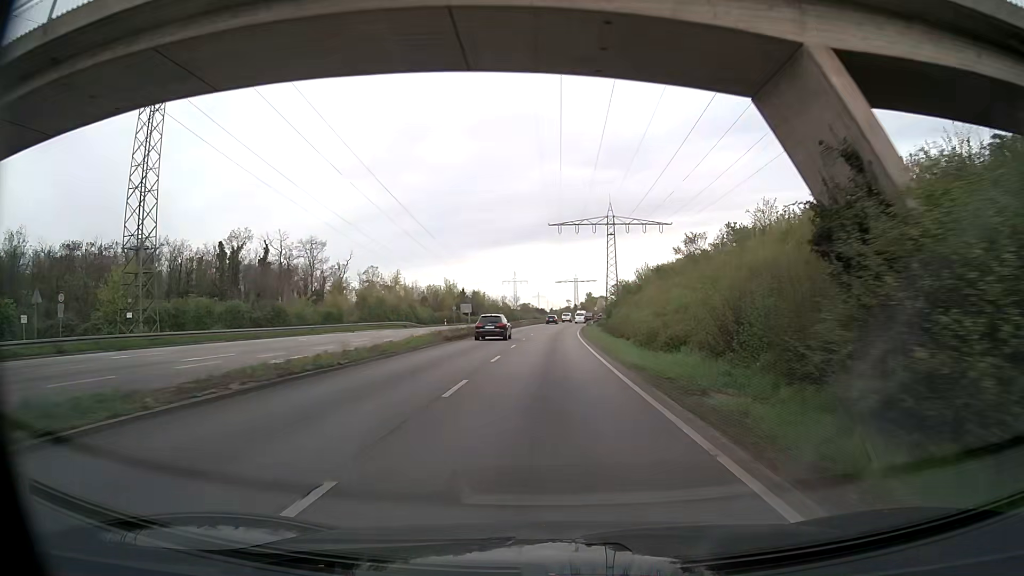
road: trunk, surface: asphalt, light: Day
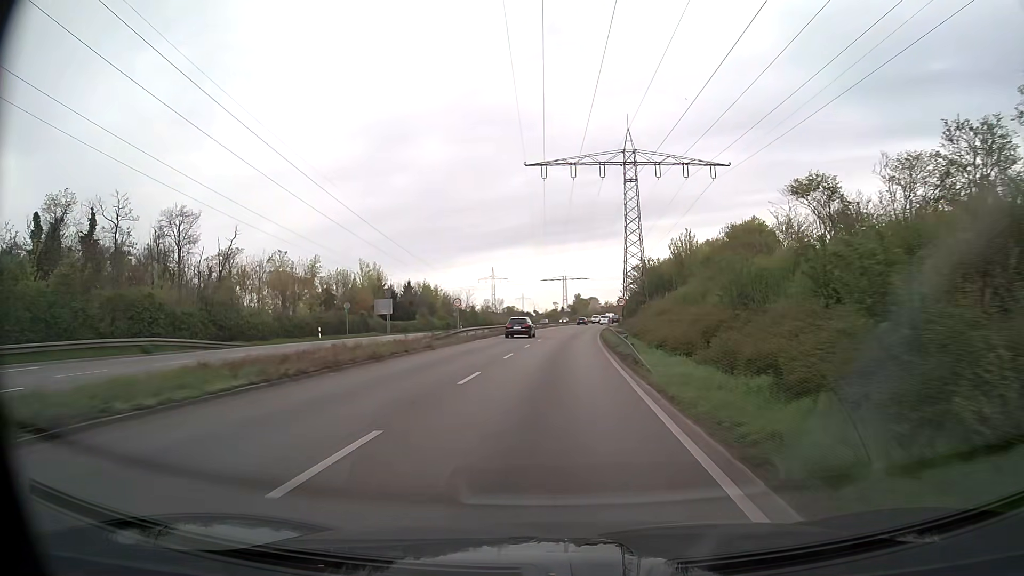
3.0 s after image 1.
(+0.7, +52.6) m; +1°
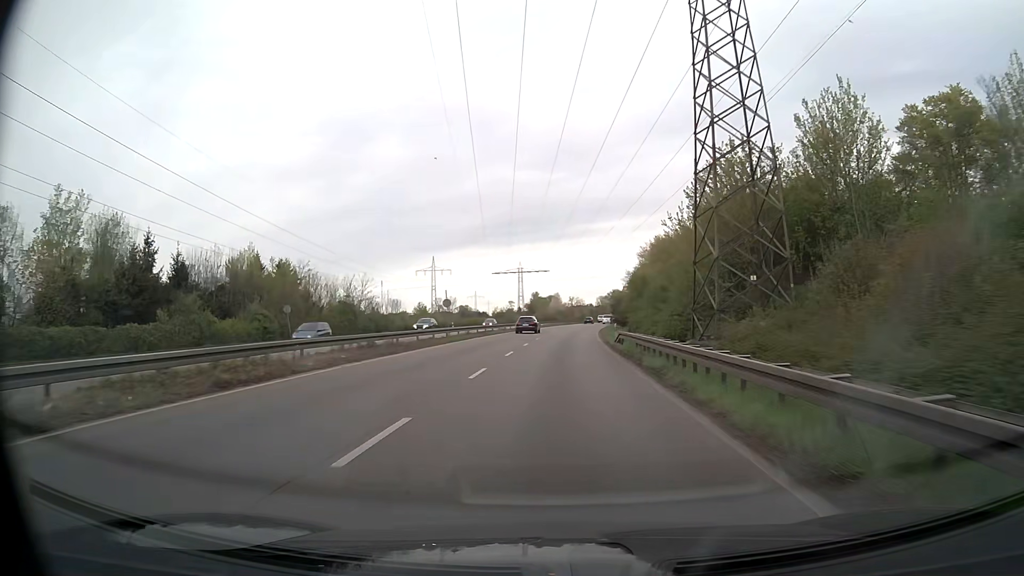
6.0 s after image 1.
(+1.5, +52.9) m; +3°
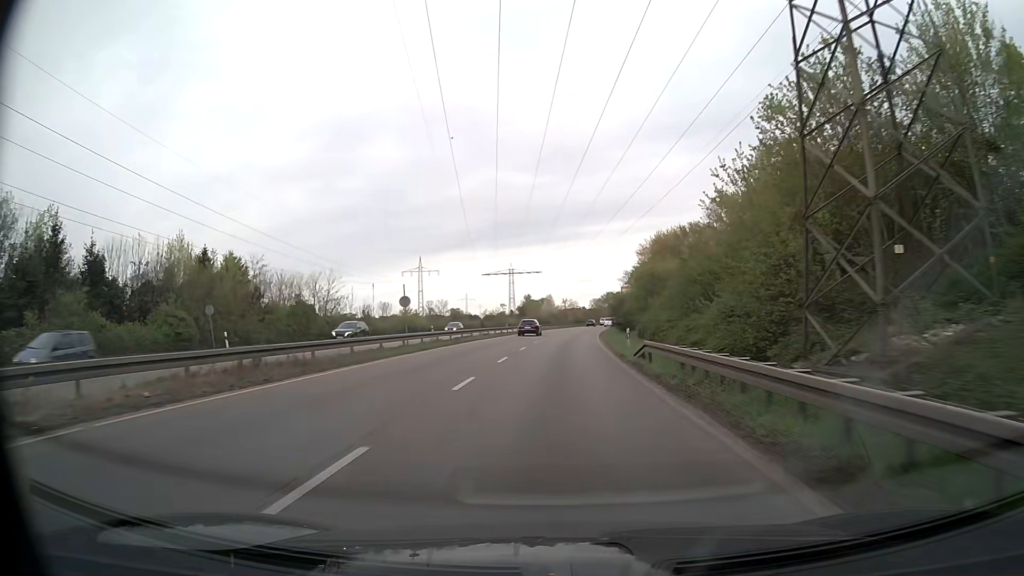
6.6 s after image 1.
(+0.1, +11.1) m; +1°
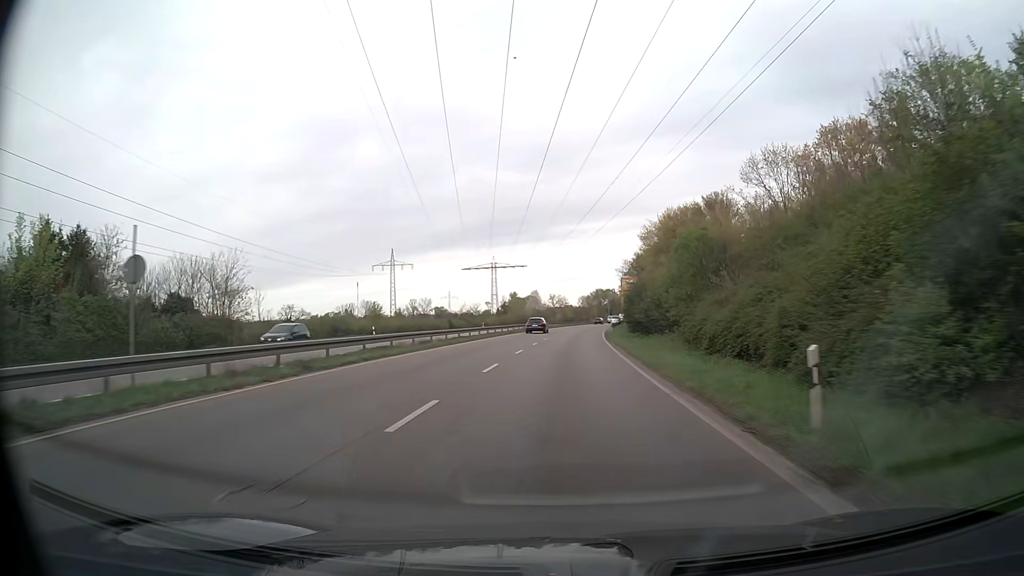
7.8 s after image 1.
(+0.2, +23.4) m; +1°
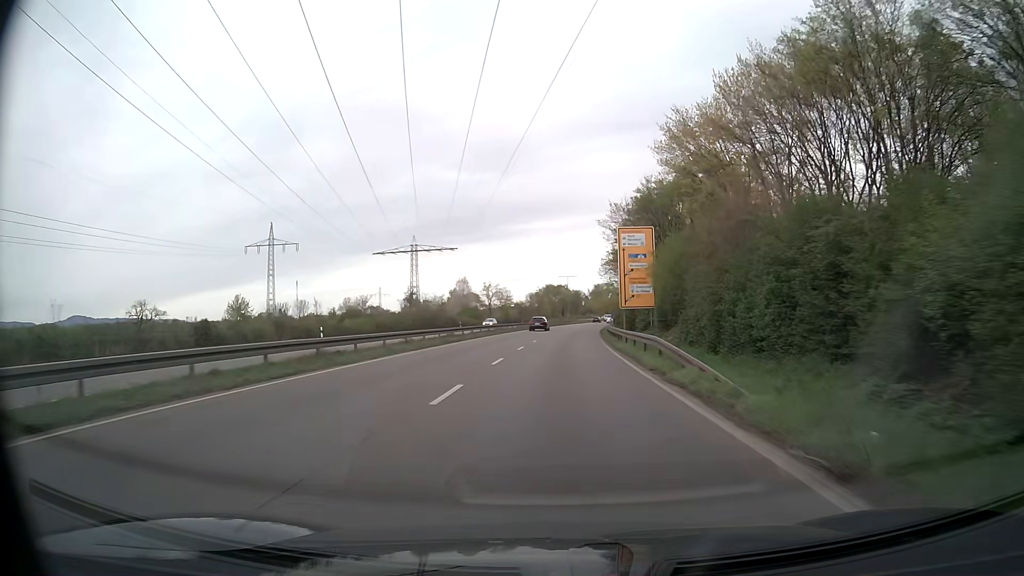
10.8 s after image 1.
(+2.2, +60.6) m; +4°
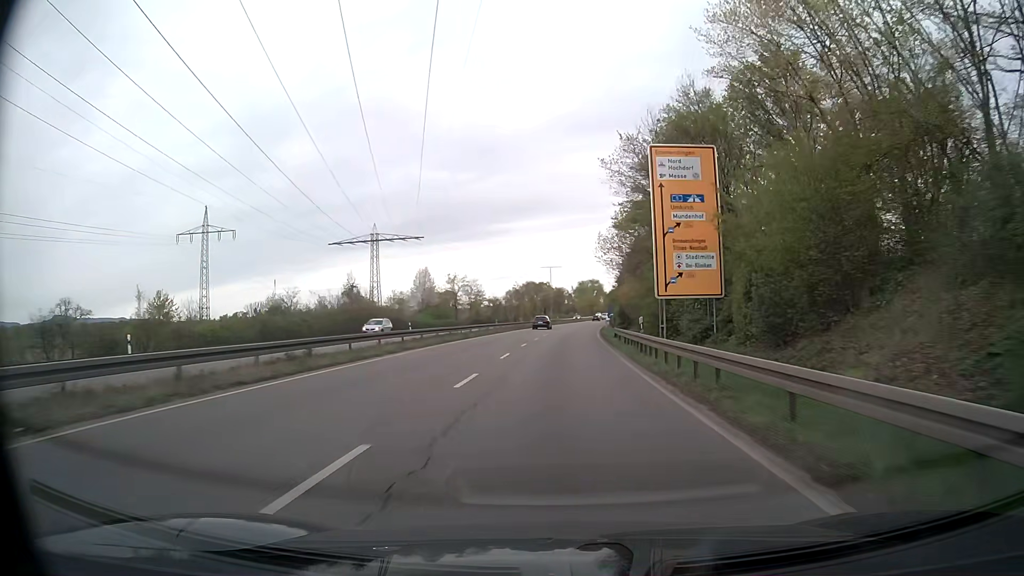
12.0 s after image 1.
(+0.4, +24.3) m; +2°
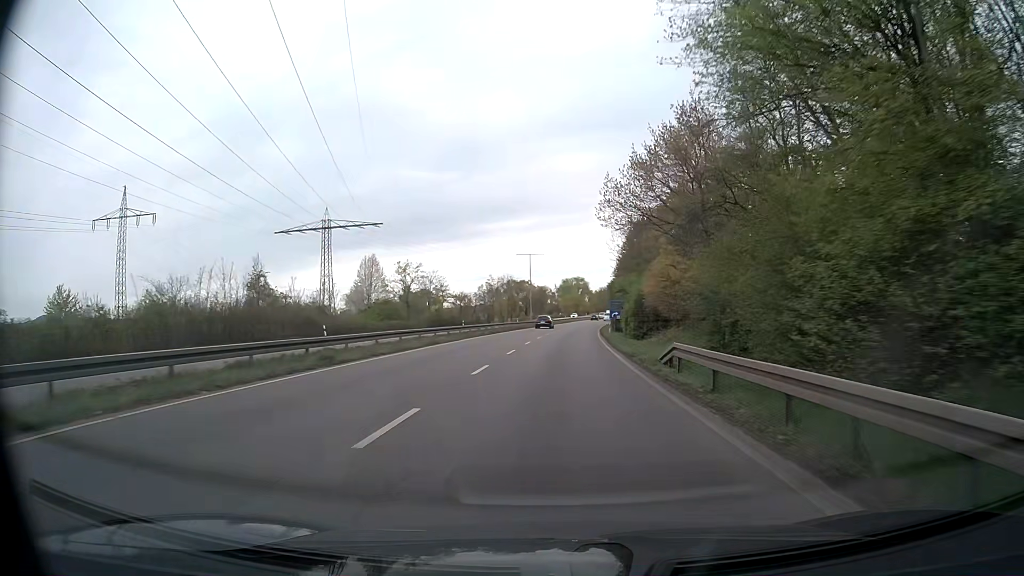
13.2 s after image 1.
(+0.3, +24.2) m; +2°
